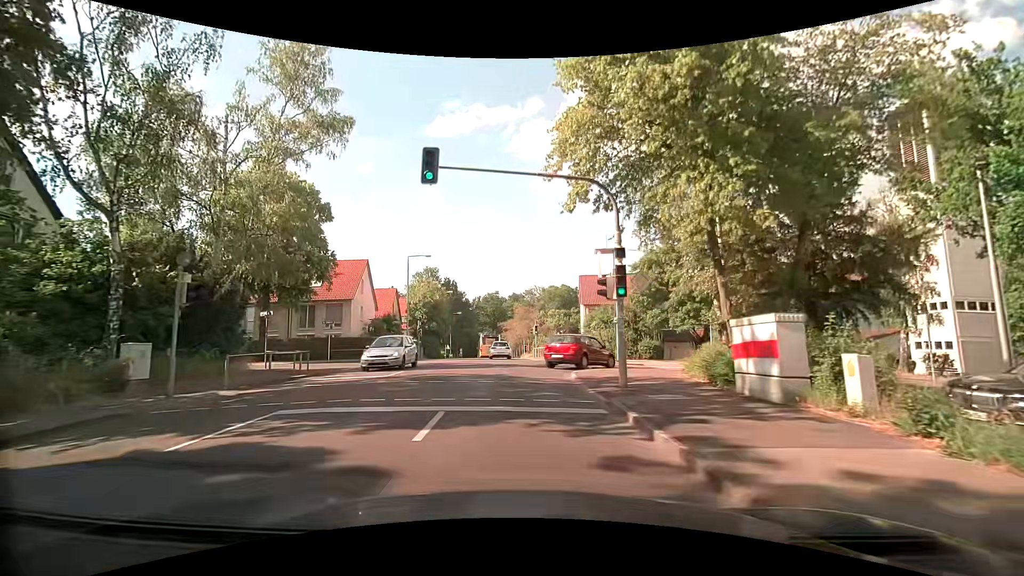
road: tertiary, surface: asphalt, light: Day
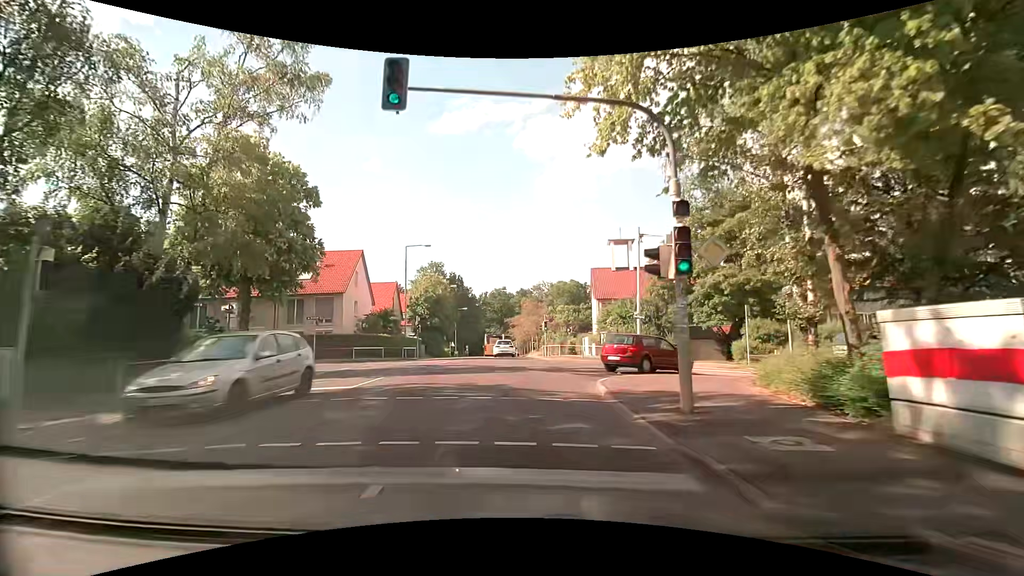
(0.0, +4.2) m; -1°
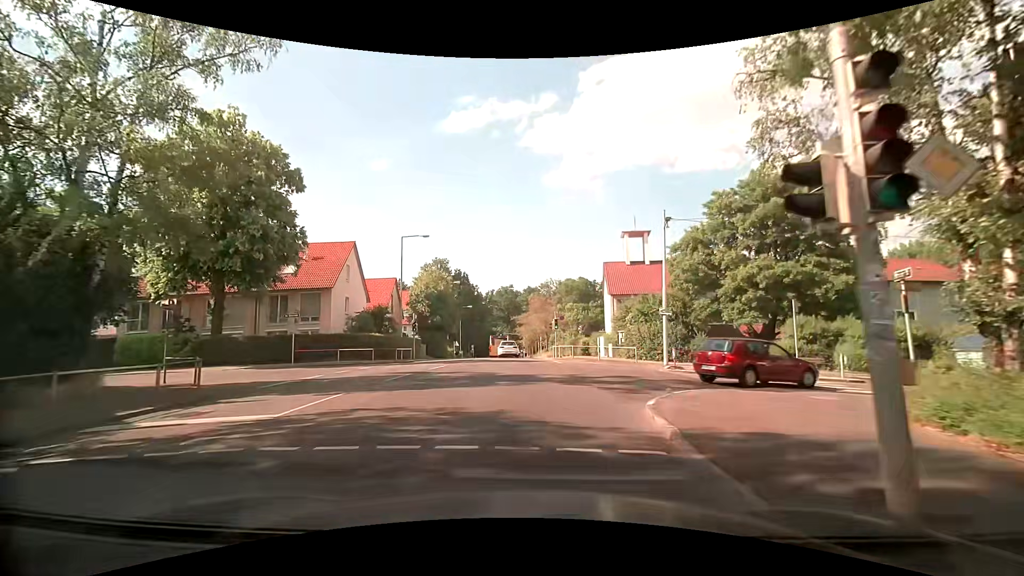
(0.0, +4.4) m; -1°
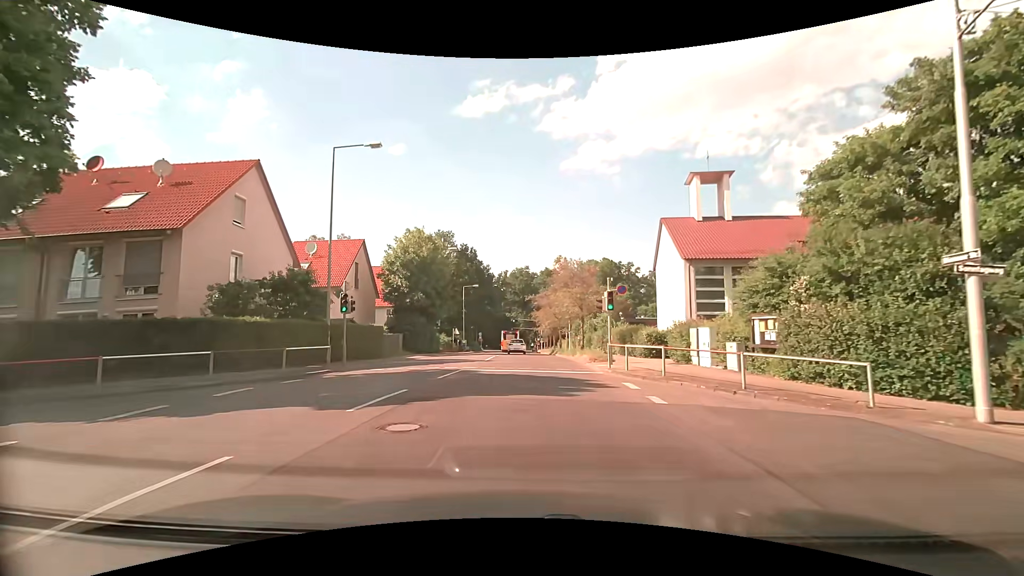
(-0.4, +18.7) m; -1°
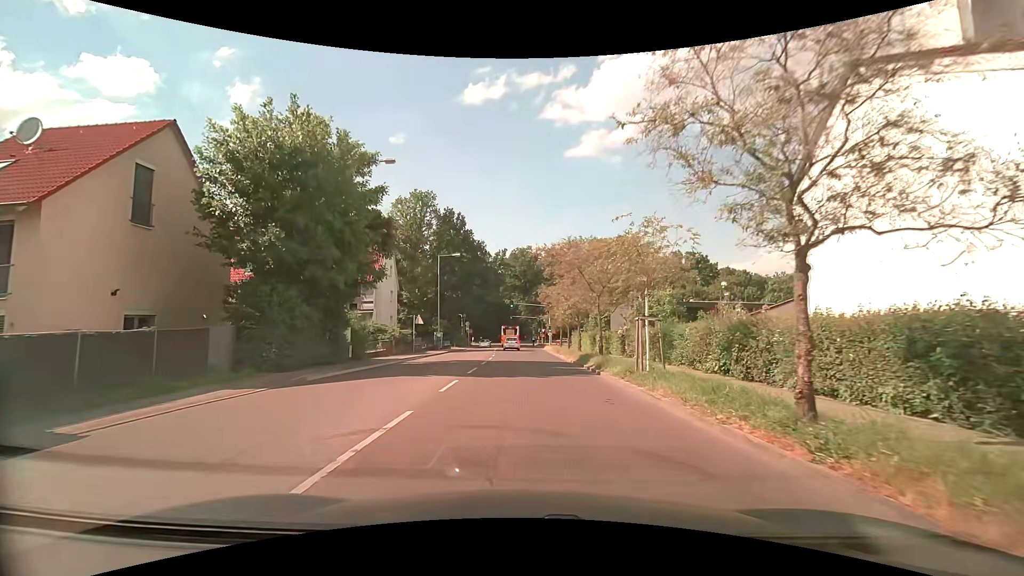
(-0.3, +24.3) m; -1°
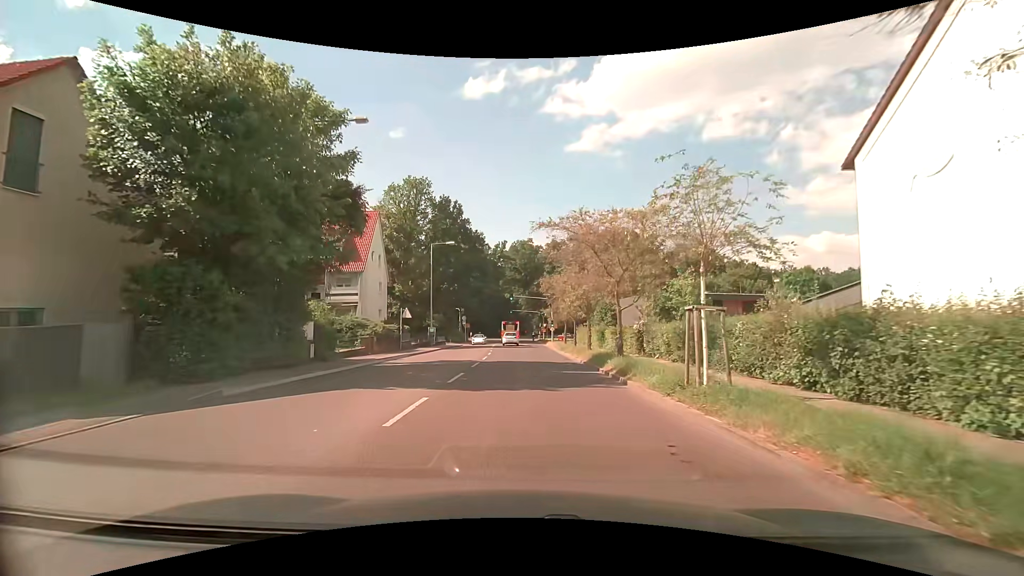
(0.0, +4.6) m; 0°
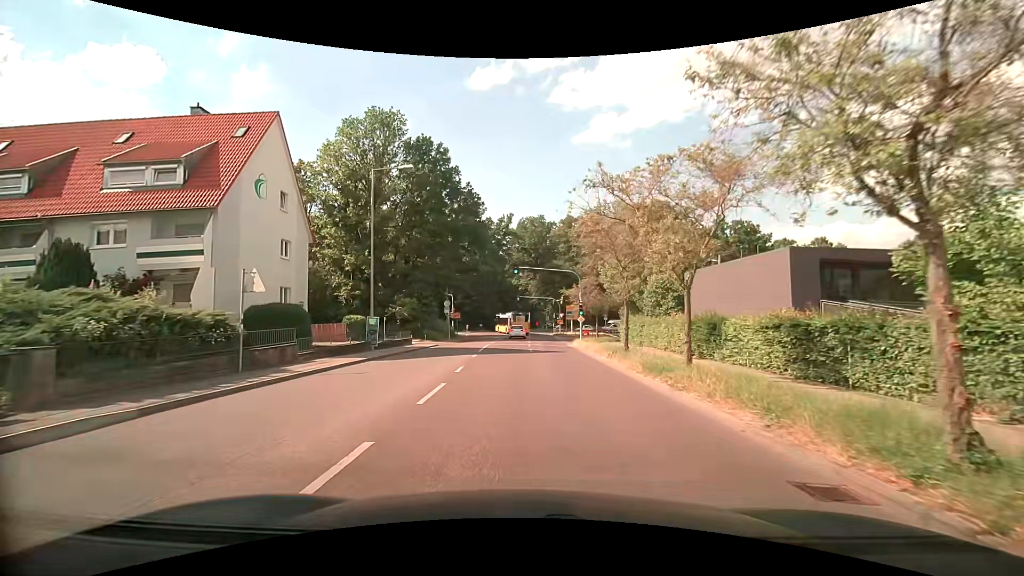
(-0.2, +22.1) m; -1°
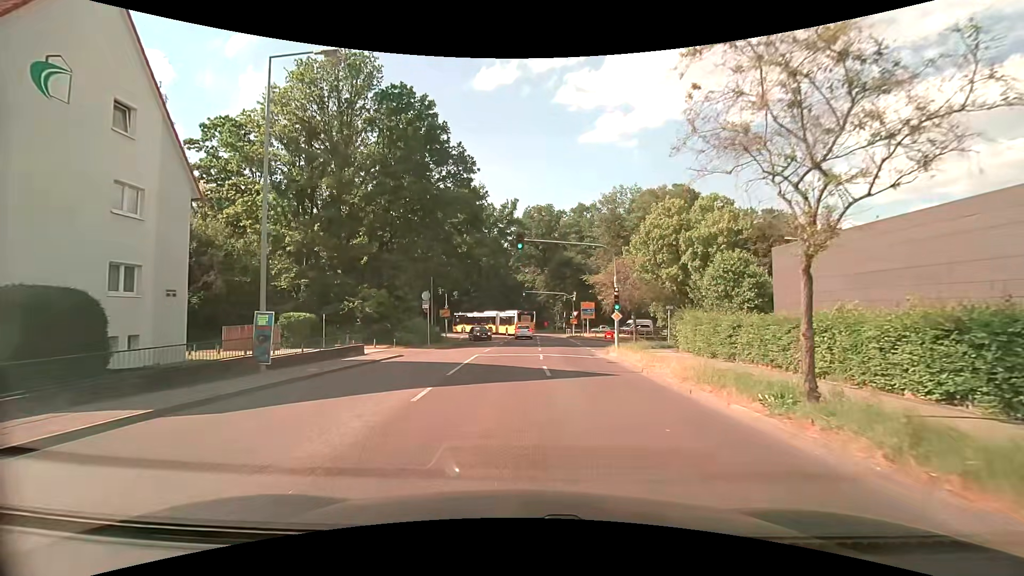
(-0.2, +12.4) m; -1°
(0, +10) (-1, +20) (-1, +30) (-1, +40) (-1, +50) (0, +60) (-2, +70) (-10, +75) (-20, +74) (-30, +71) m
